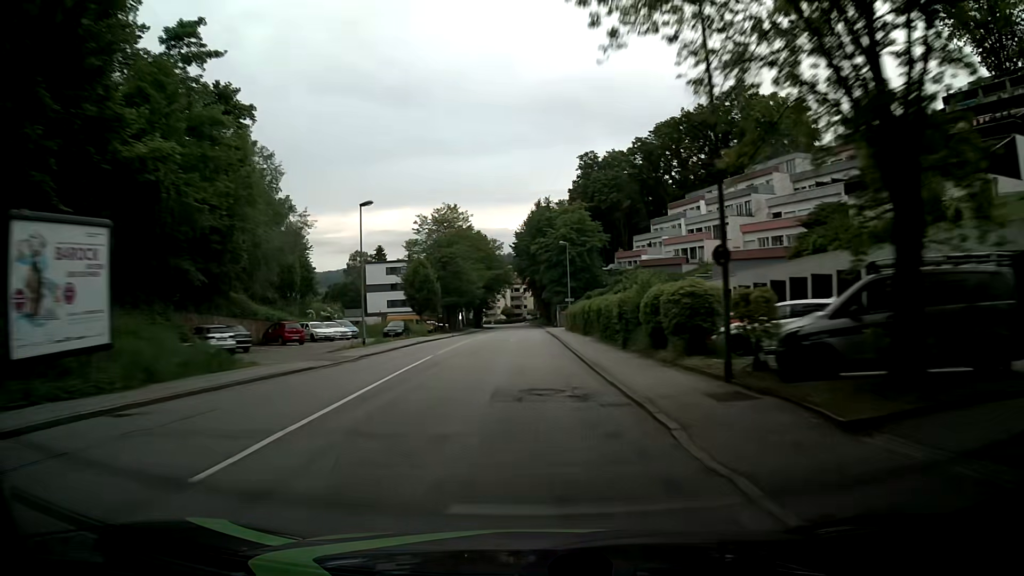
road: tertiary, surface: asphalt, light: Day
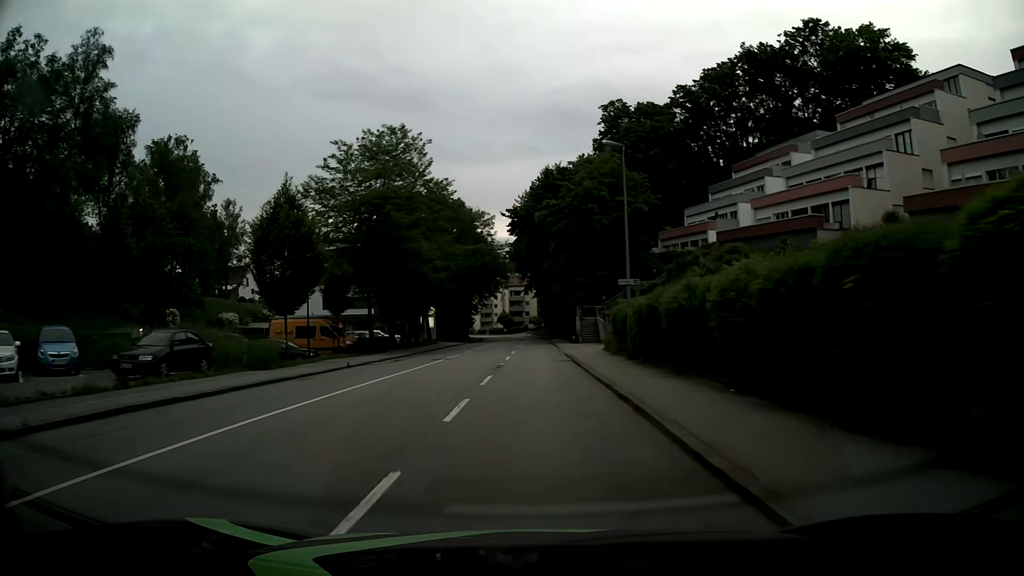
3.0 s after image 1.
(-0.9, +36.9) m; -2°
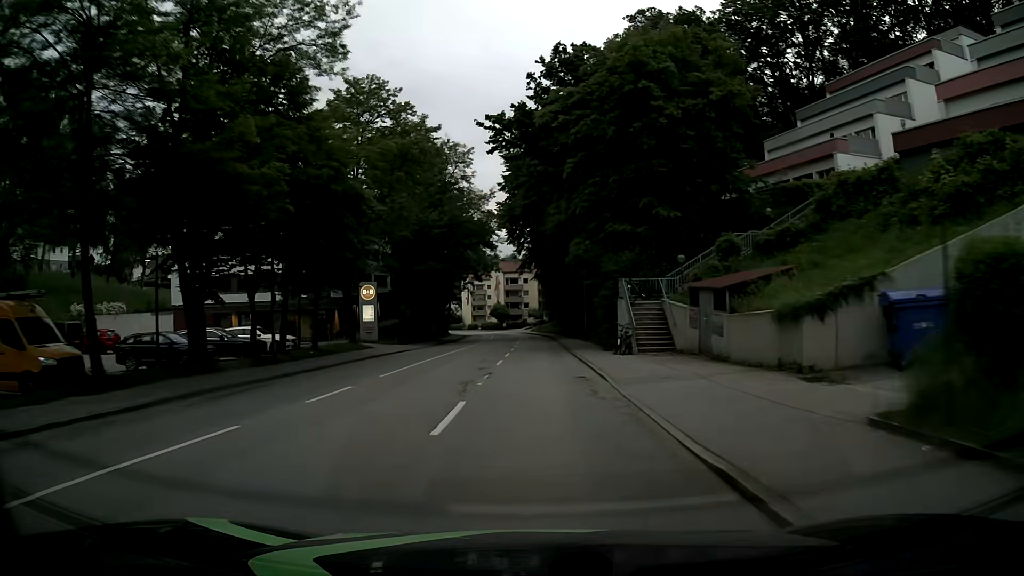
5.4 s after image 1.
(+0.1, +28.7) m; 0°
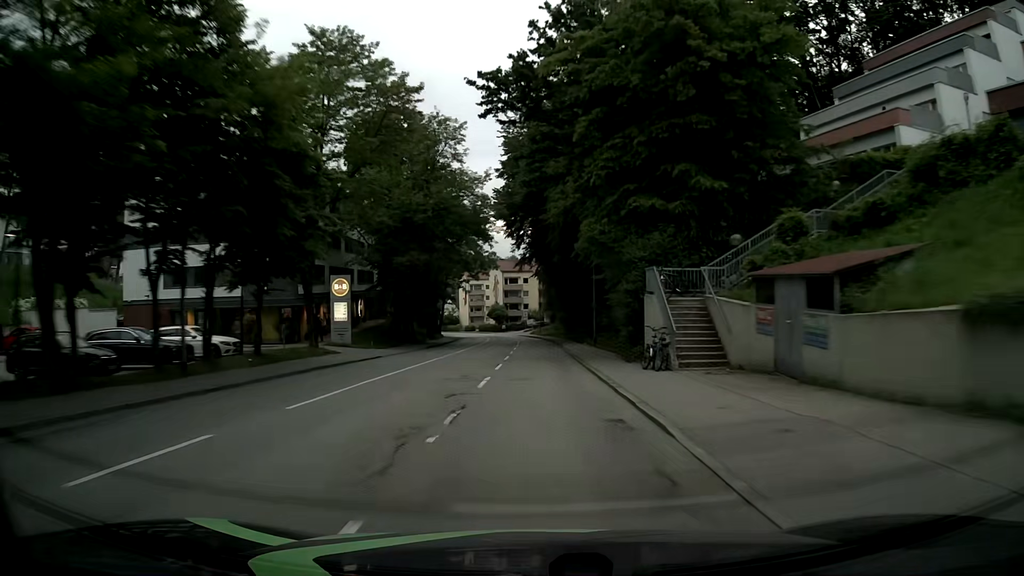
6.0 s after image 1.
(0.0, +7.1) m; 0°
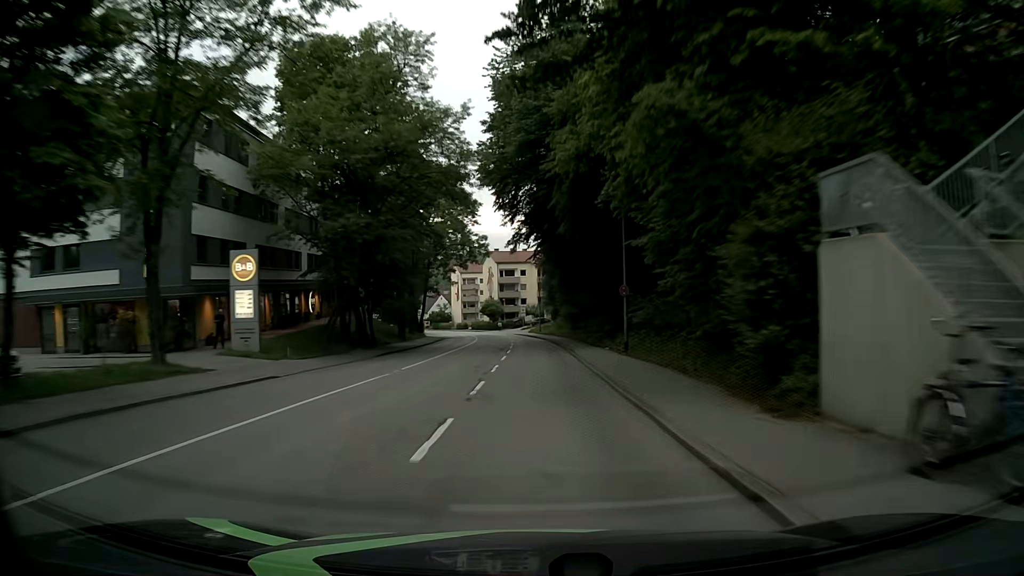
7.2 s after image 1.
(0.0, +14.0) m; +1°
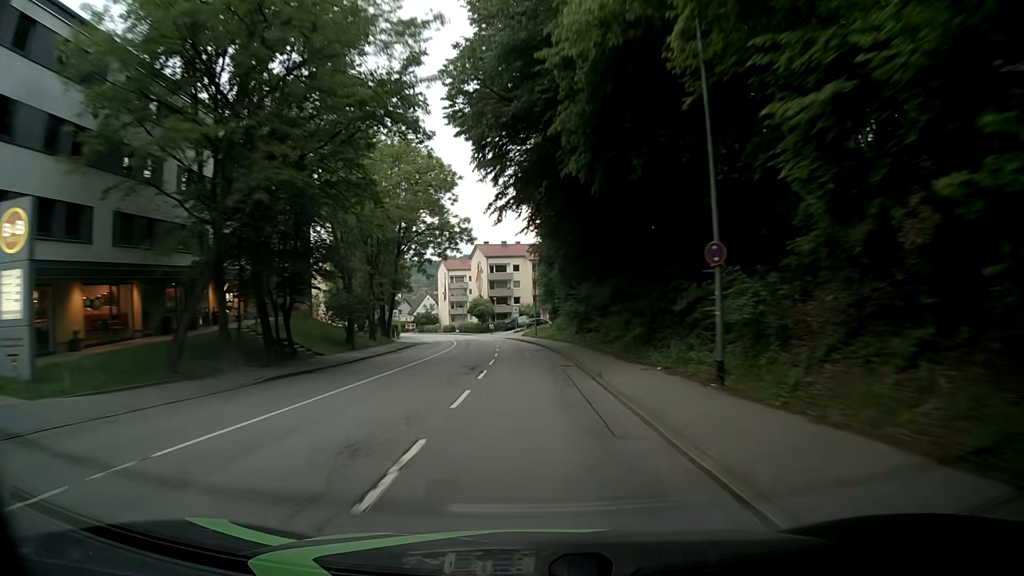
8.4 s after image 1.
(-0.1, +14.1) m; 0°
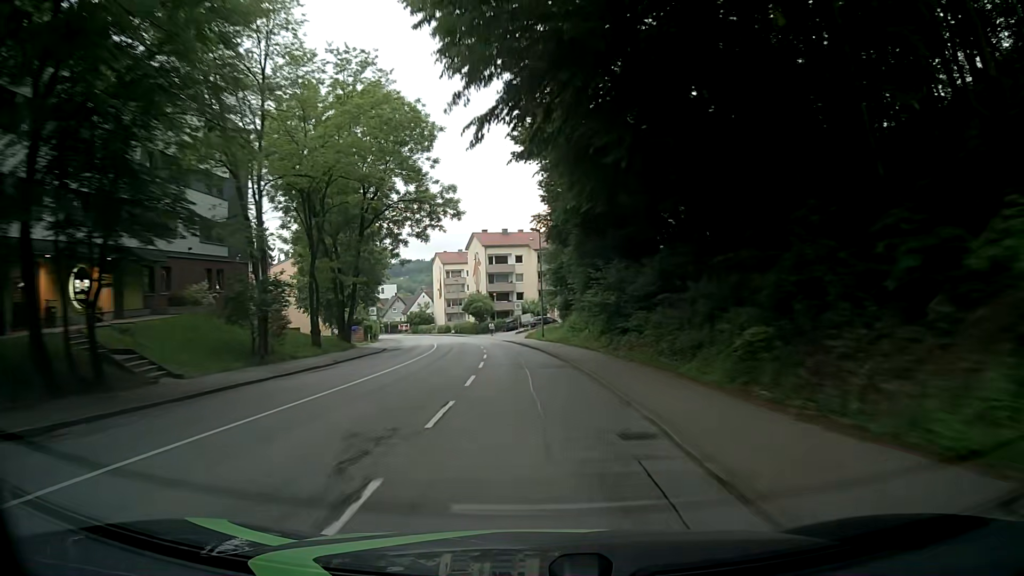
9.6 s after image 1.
(0.0, +14.5) m; -1°
